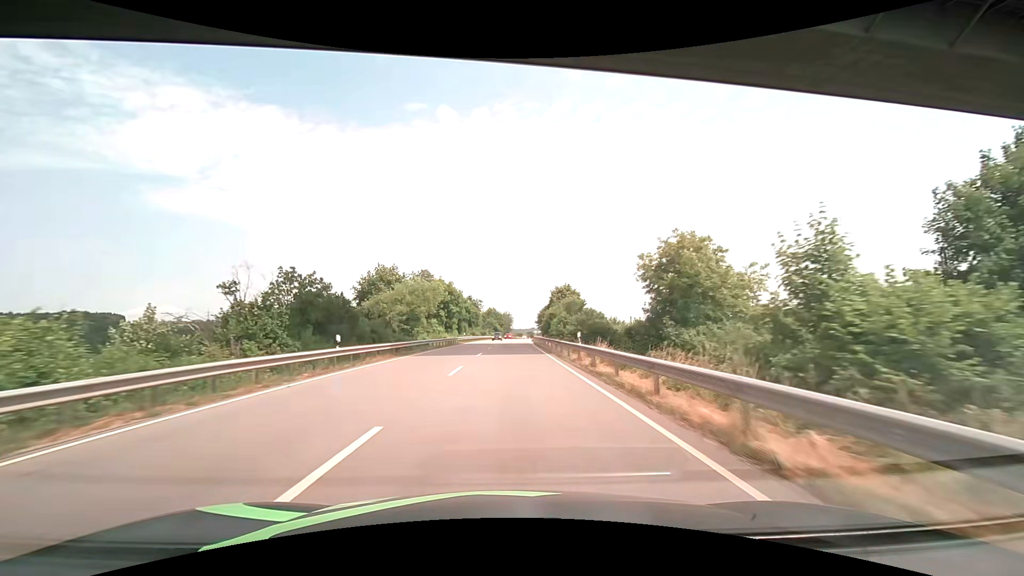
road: primary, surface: asphalt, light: Day
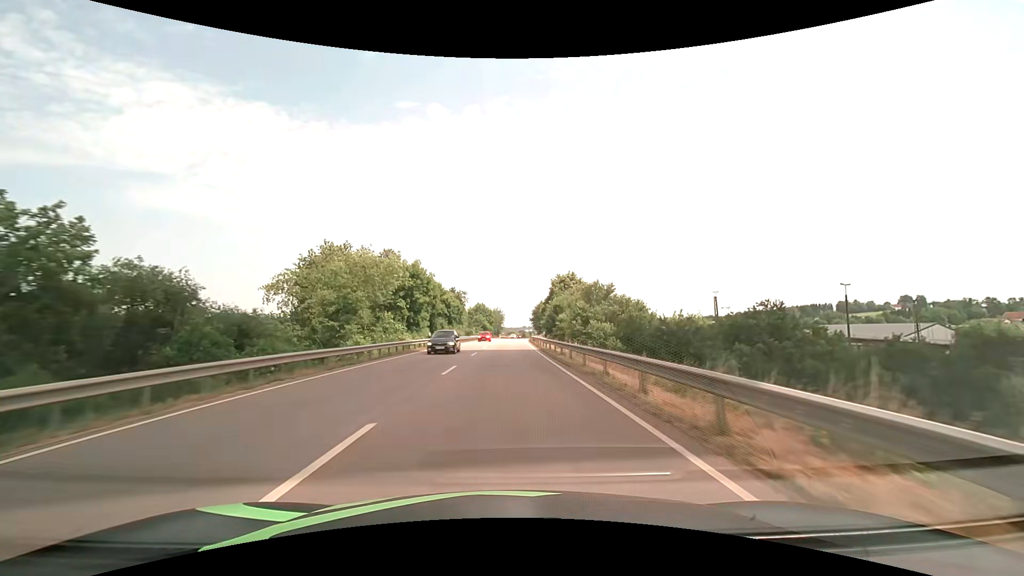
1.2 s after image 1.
(+0.2, +23.9) m; +1°
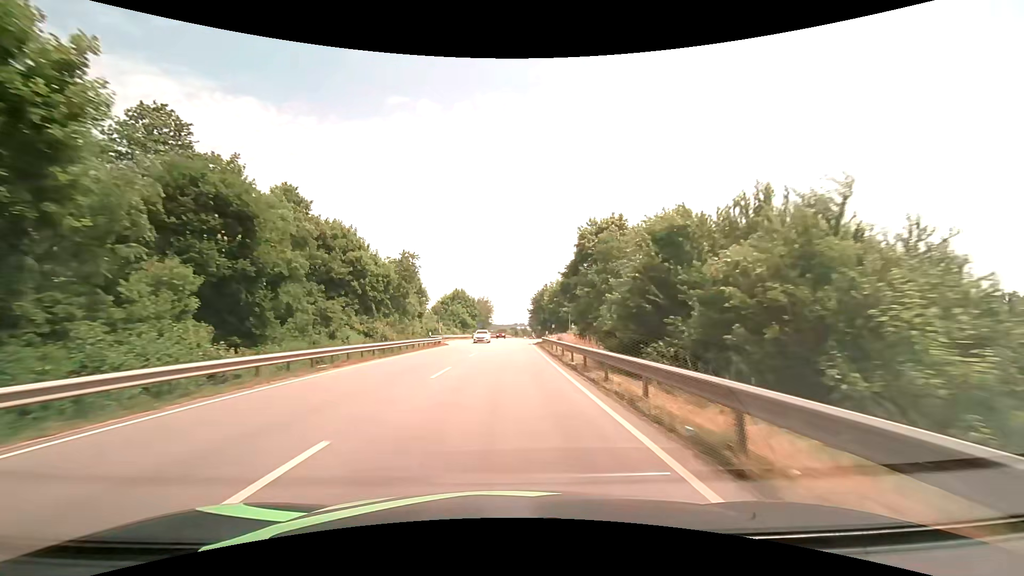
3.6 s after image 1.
(+0.6, +49.5) m; +1°
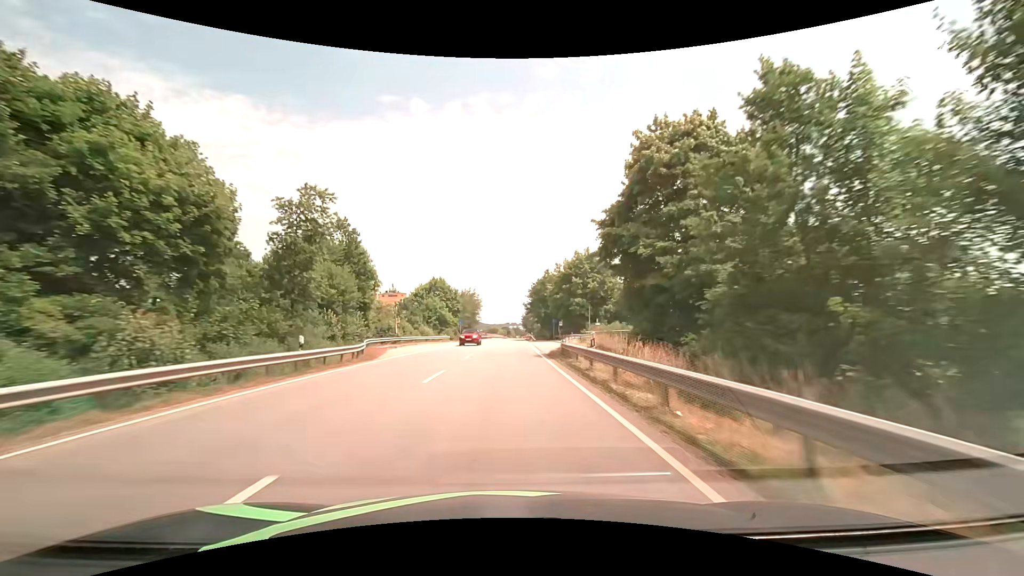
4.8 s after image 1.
(+0.3, +25.5) m; +1°
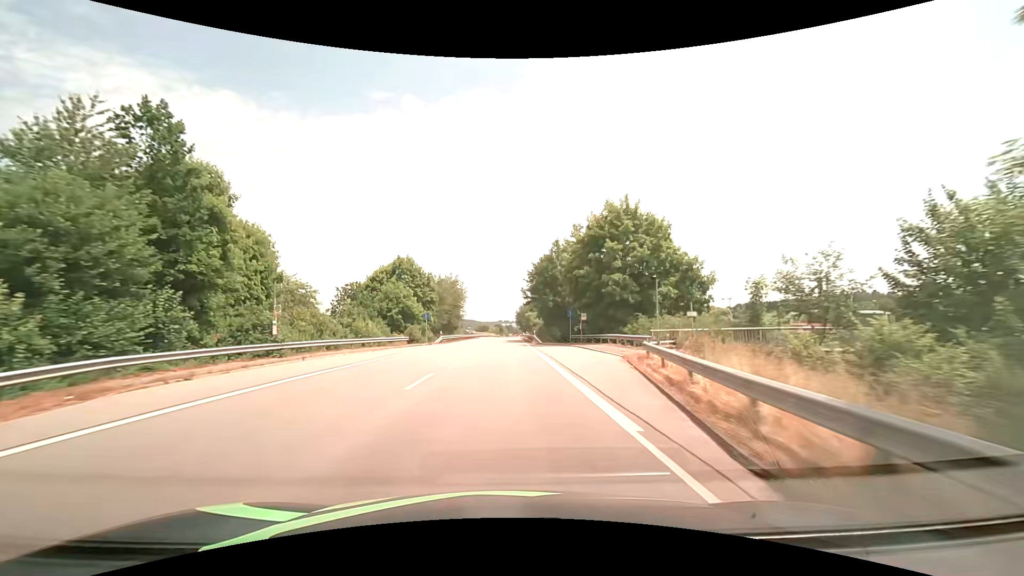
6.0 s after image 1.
(+0.3, +25.8) m; +1°
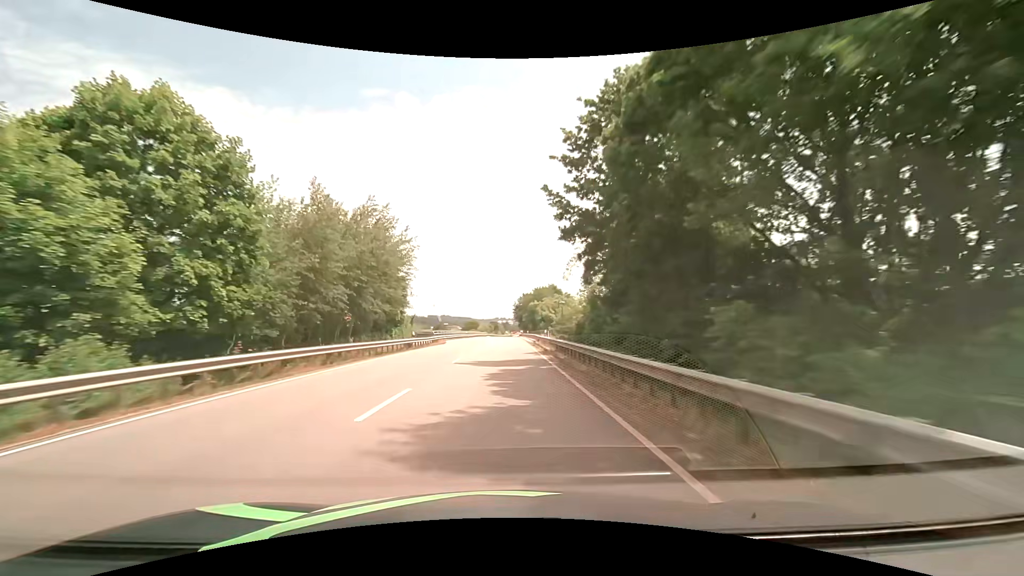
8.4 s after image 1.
(+0.3, +52.0) m; 0°
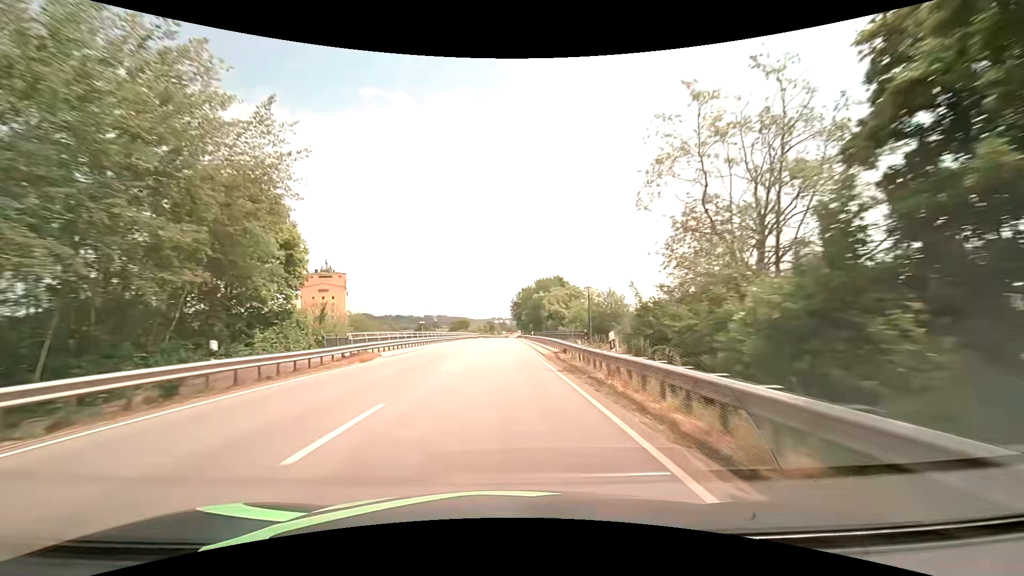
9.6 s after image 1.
(+0.2, +26.3) m; +1°
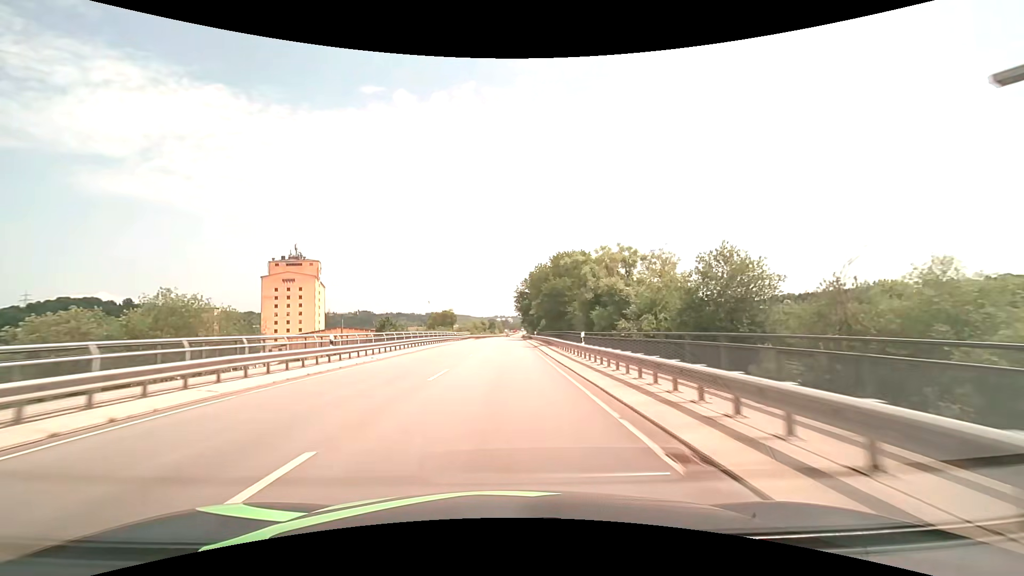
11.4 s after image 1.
(-0.2, +39.8) m; -1°
(0, +10) (0, +20) (0, +30) (0, +40) (0, +50) (0, +60) (0, +70) (0, +80) (+1, +90) (+1, +100) m
